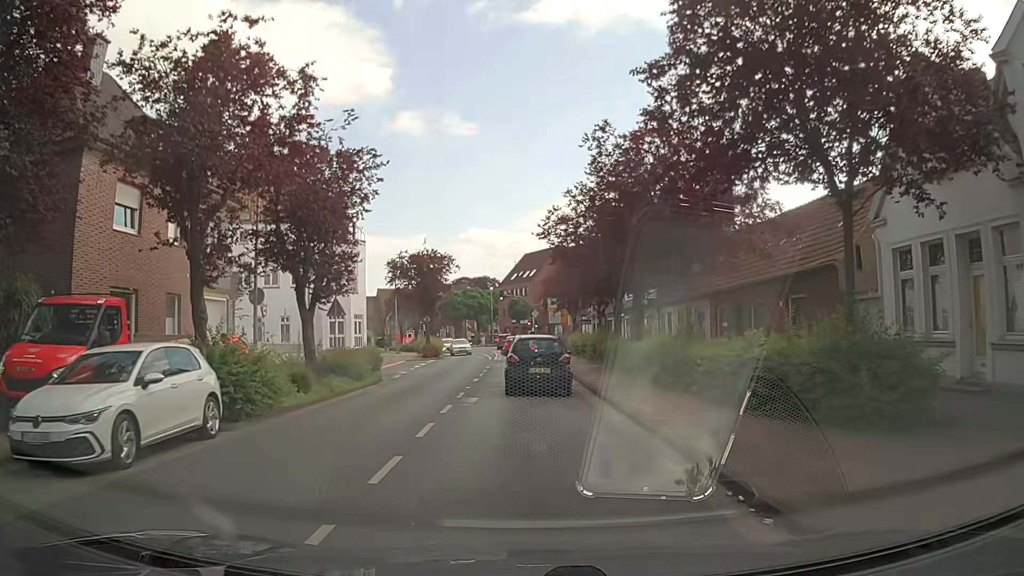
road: tertiary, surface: asphalt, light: Day
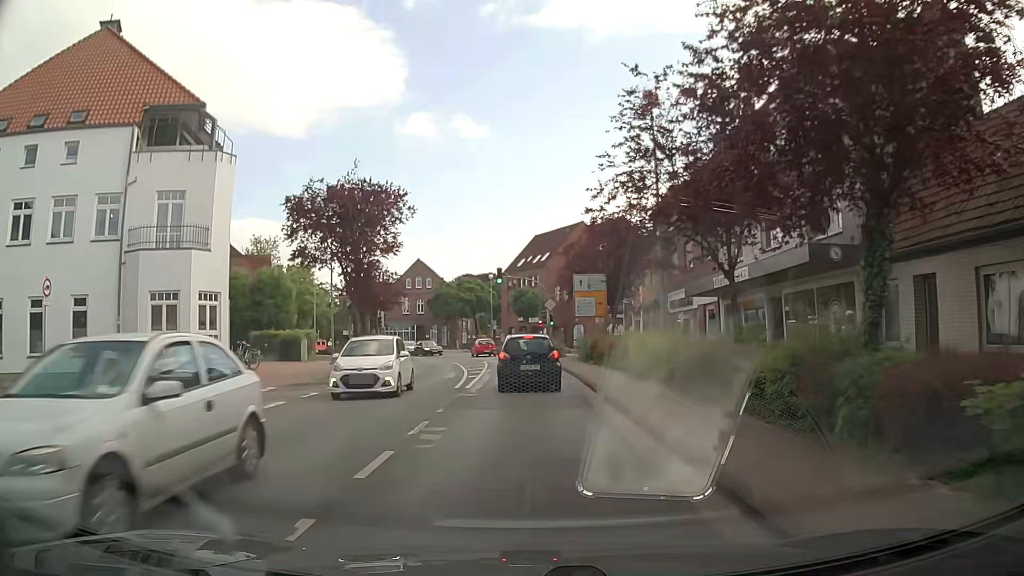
(-0.1, +24.4) m; -2°
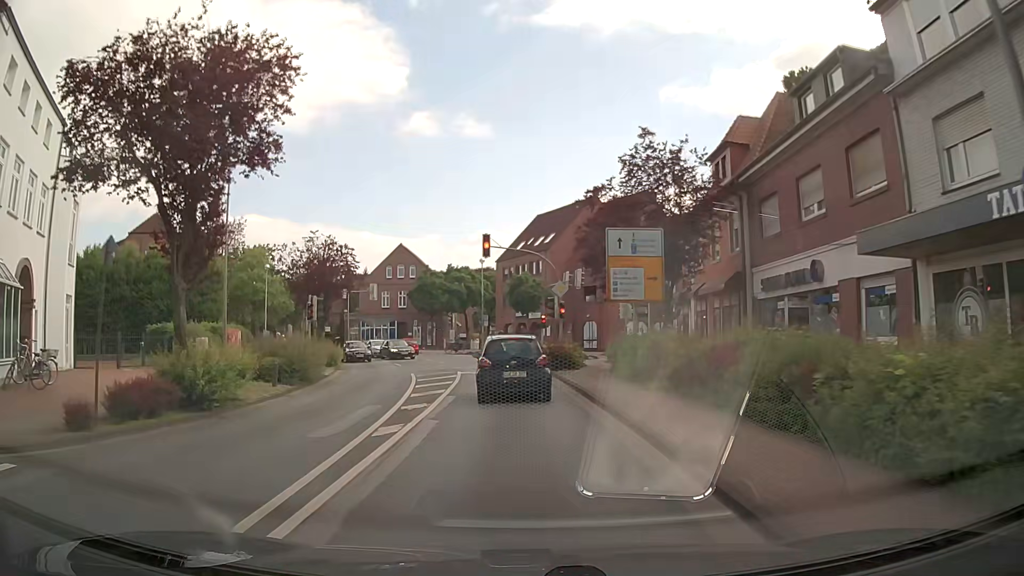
(+0.4, +15.3) m; +2°
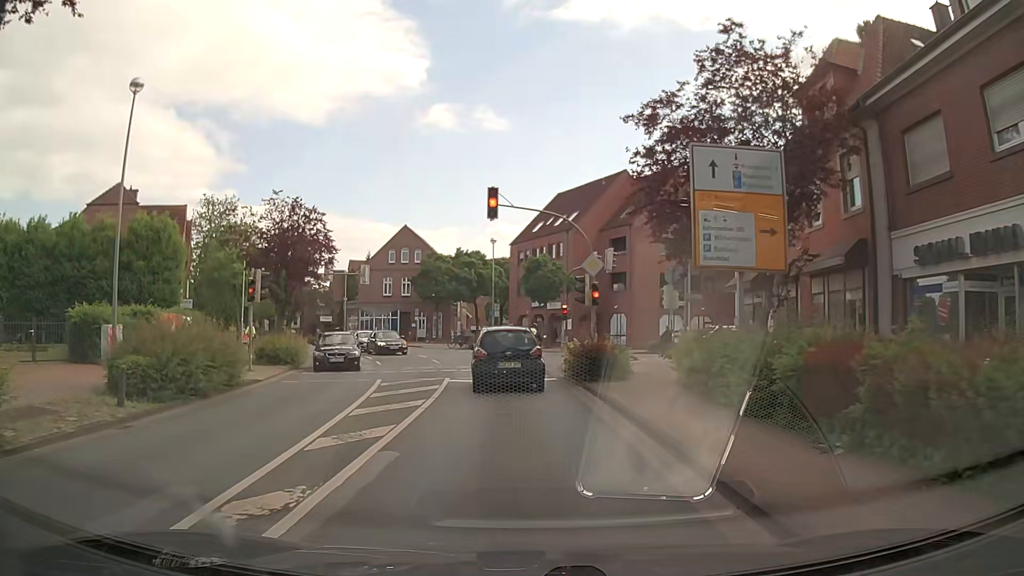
(-0.1, +8.8) m; -2°
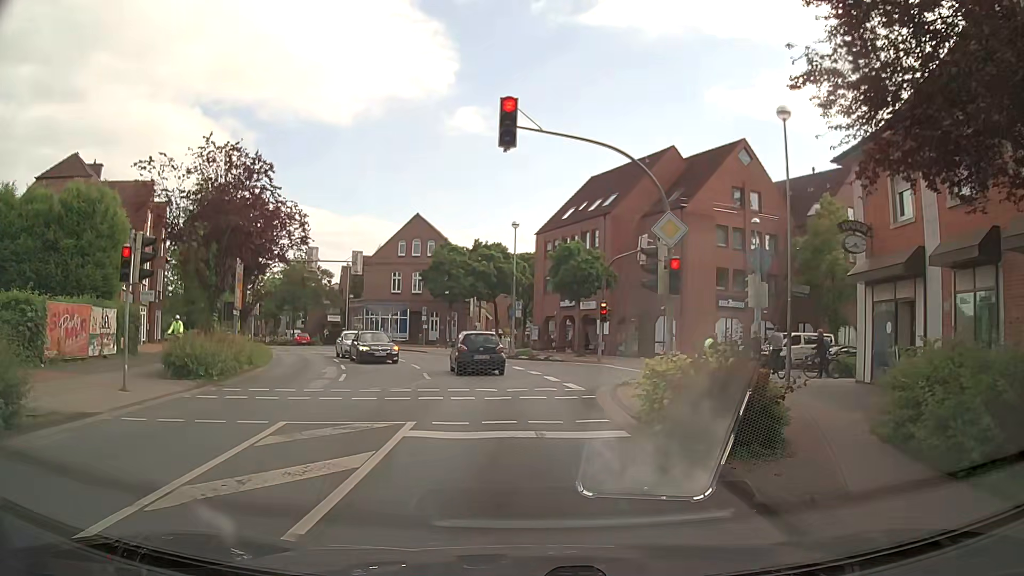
(-0.1, +9.4) m; -3°
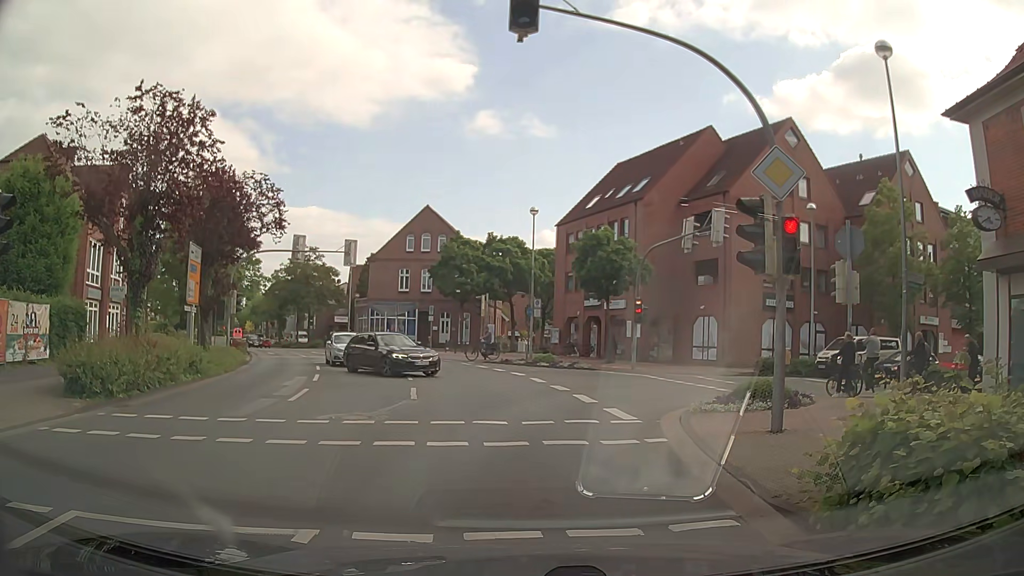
(0.0, +5.5) m; 0°
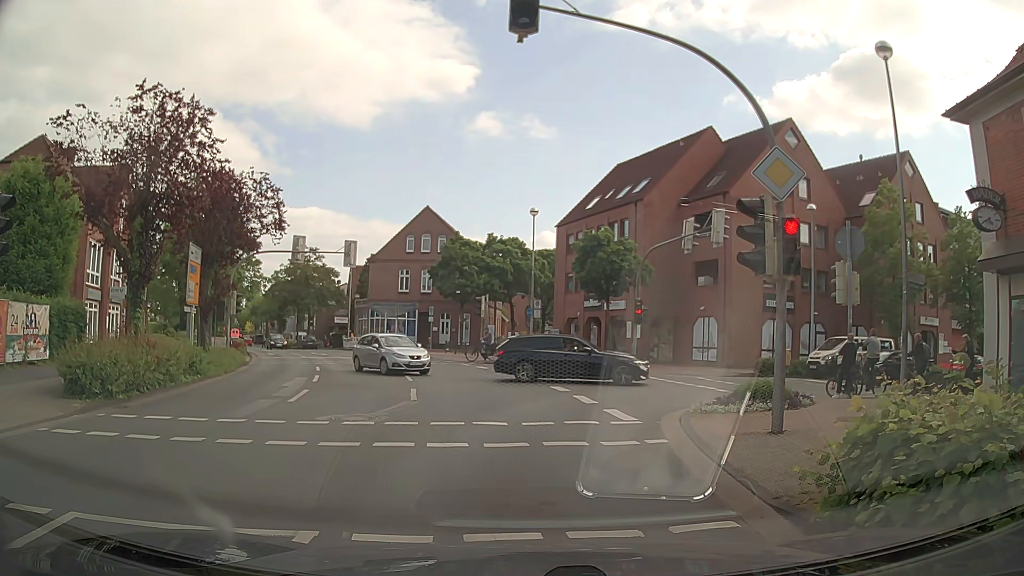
(0.0, +0.1) m; 0°
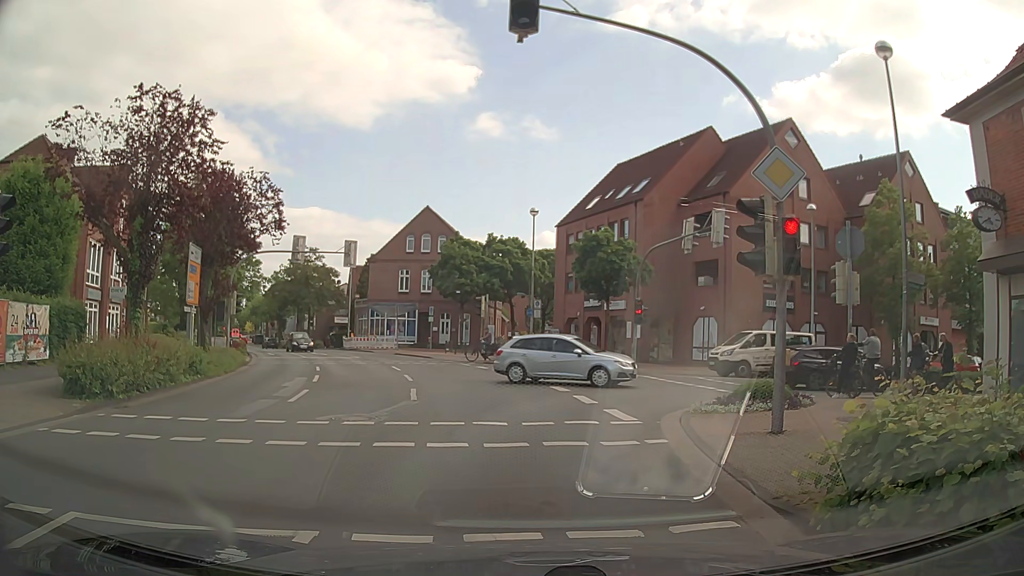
(0.0, 0.0) m; 0°
(0, +10) (+3, +19) (+12, +24) (+22, +27) (+31, +30) (+40, +34) (+49, +39) (+58, +43) (+67, +47) (+76, +52) m
